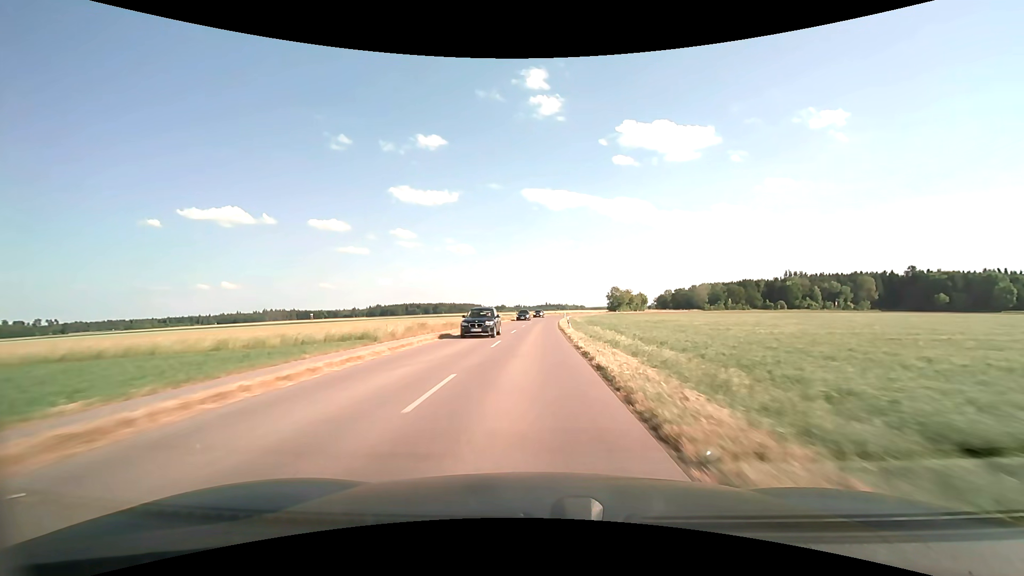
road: tertiary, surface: asphalt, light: Day
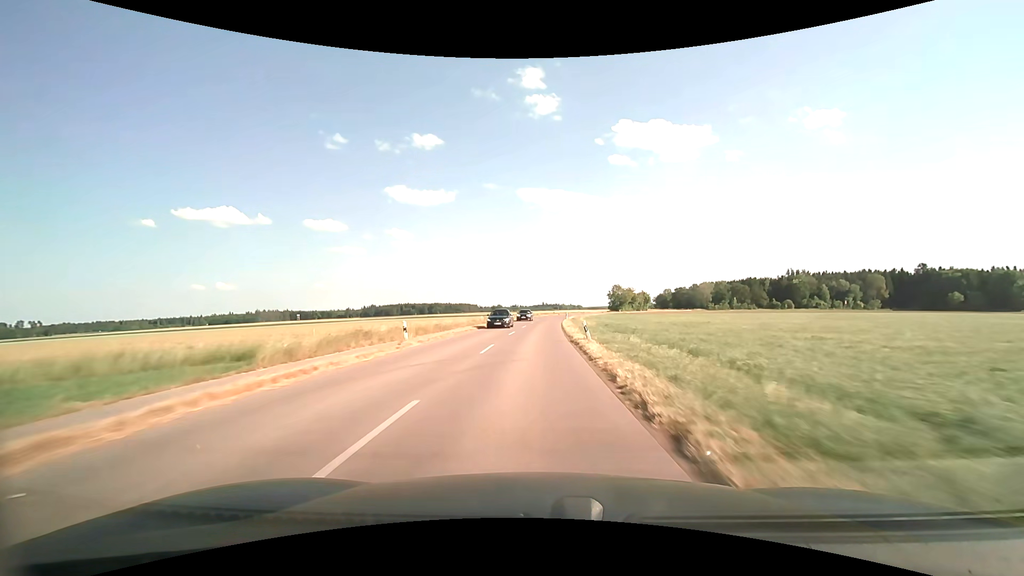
(+0.1, +15.2) m; +1°
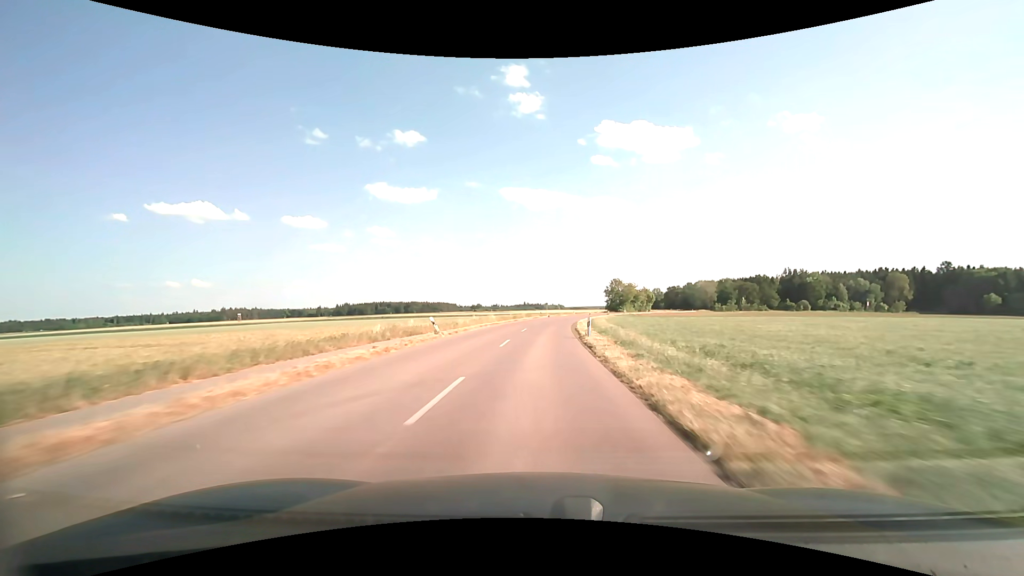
(+0.5, +45.8) m; +2°
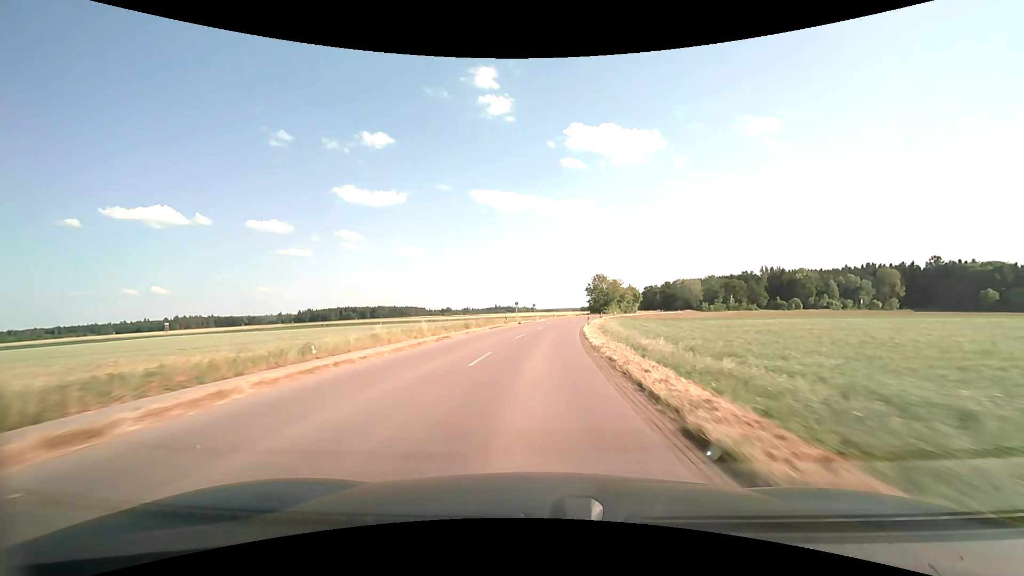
(+0.7, +30.1) m; +3°
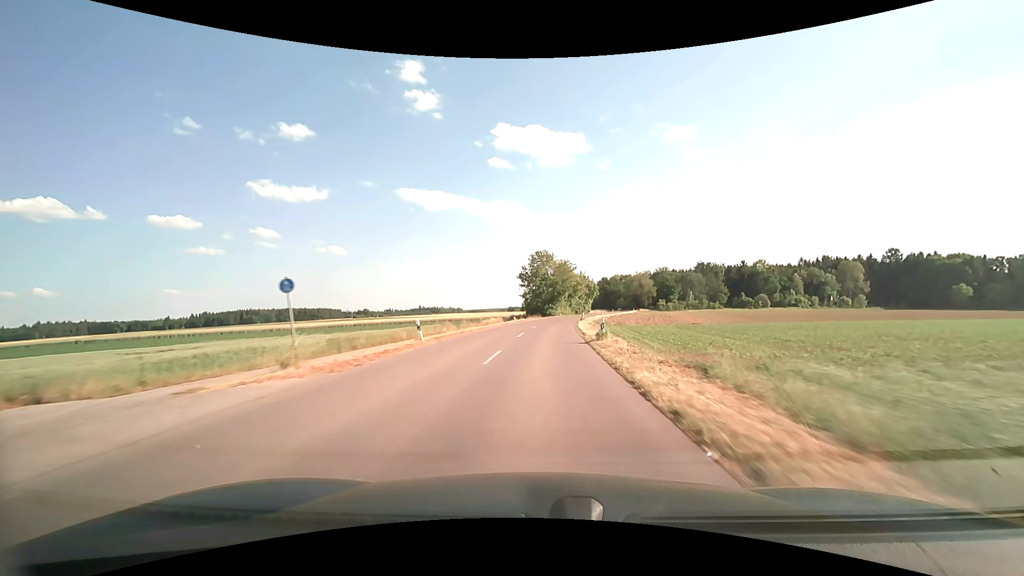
(+4.6, +59.6) m; +8°
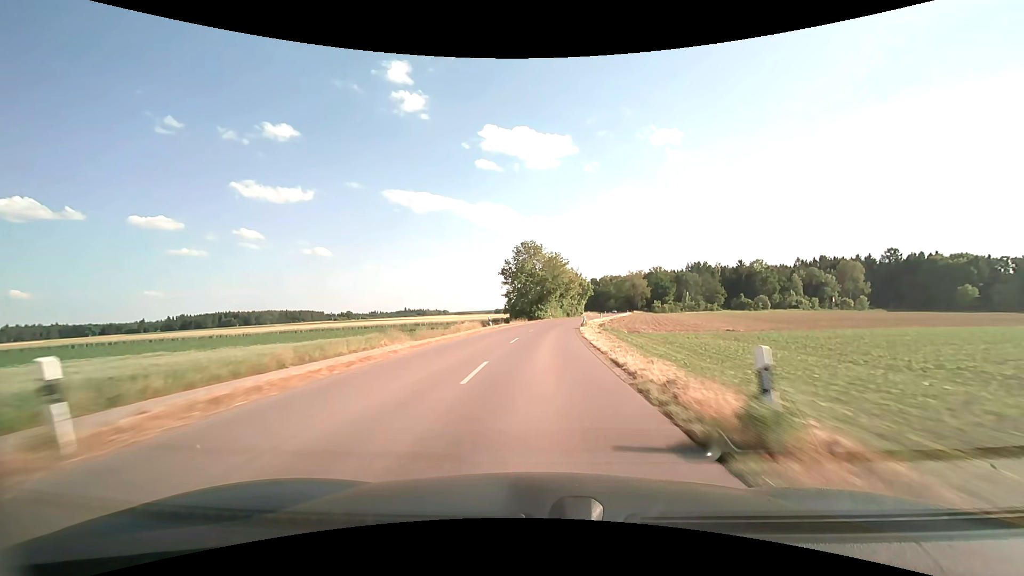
(+0.2, +15.0) m; +2°
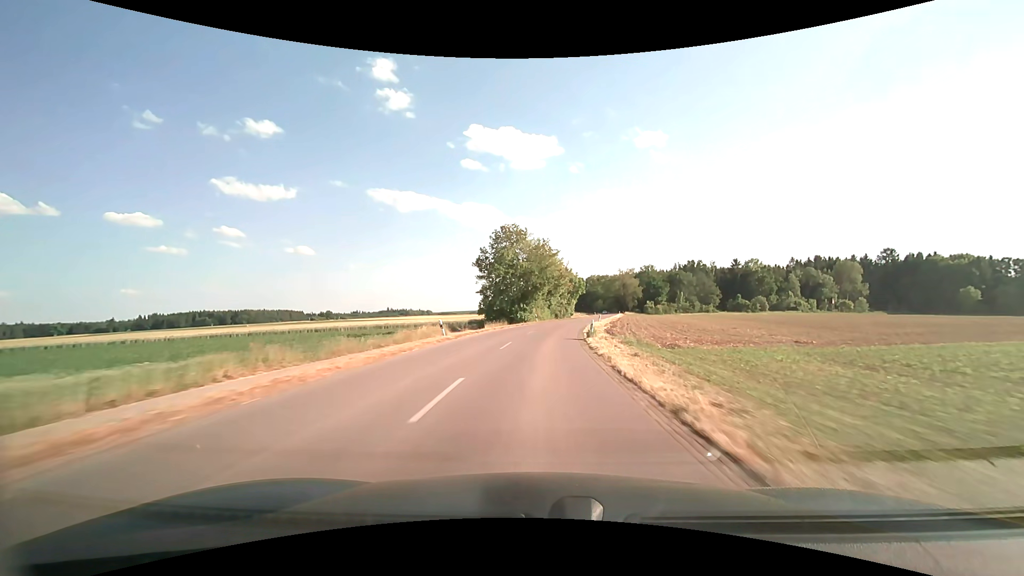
(+0.2, +15.0) m; +2°
